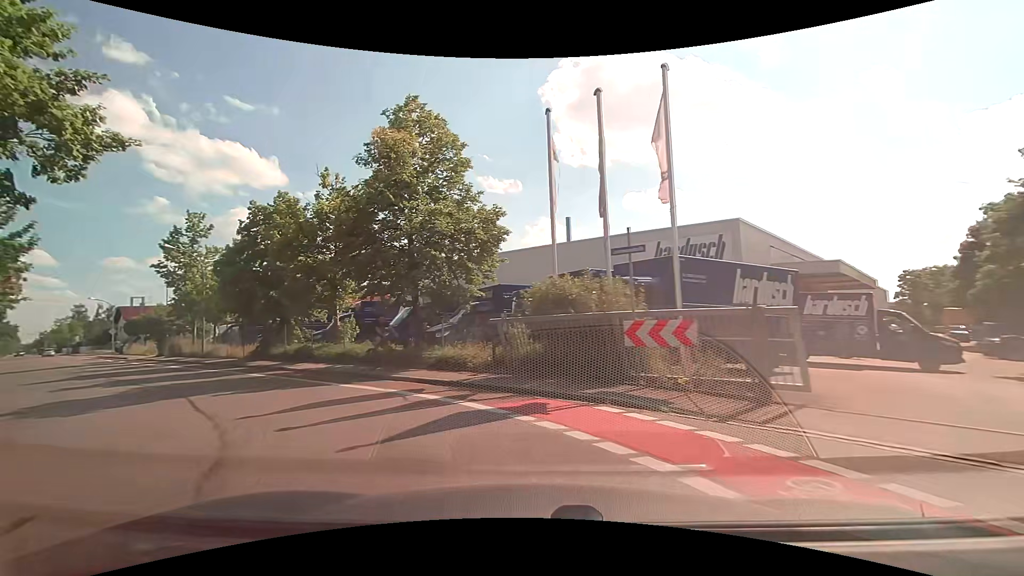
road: tertiary_link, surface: asphalt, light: Day
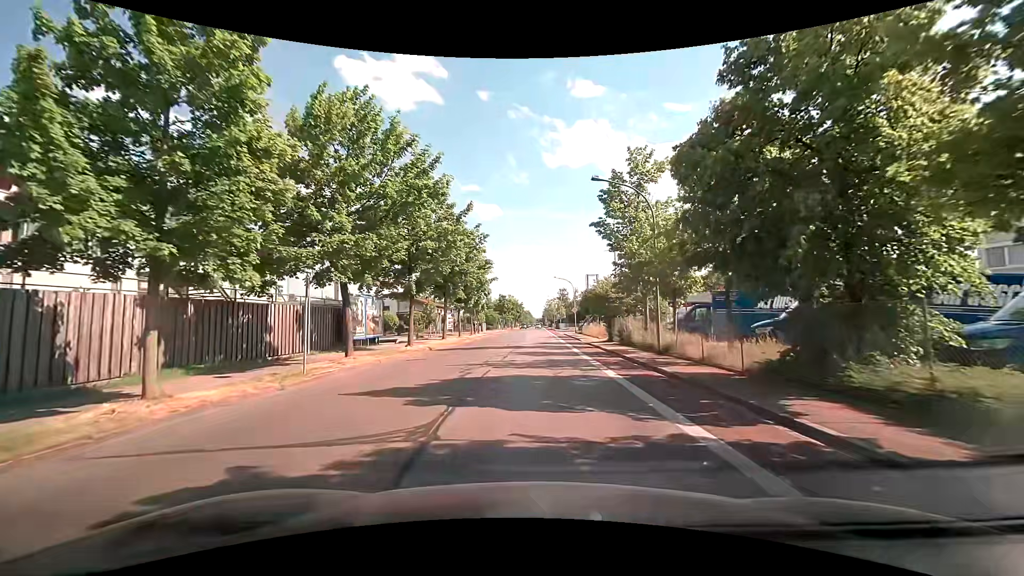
(-8.7, +15.0) m; -49°
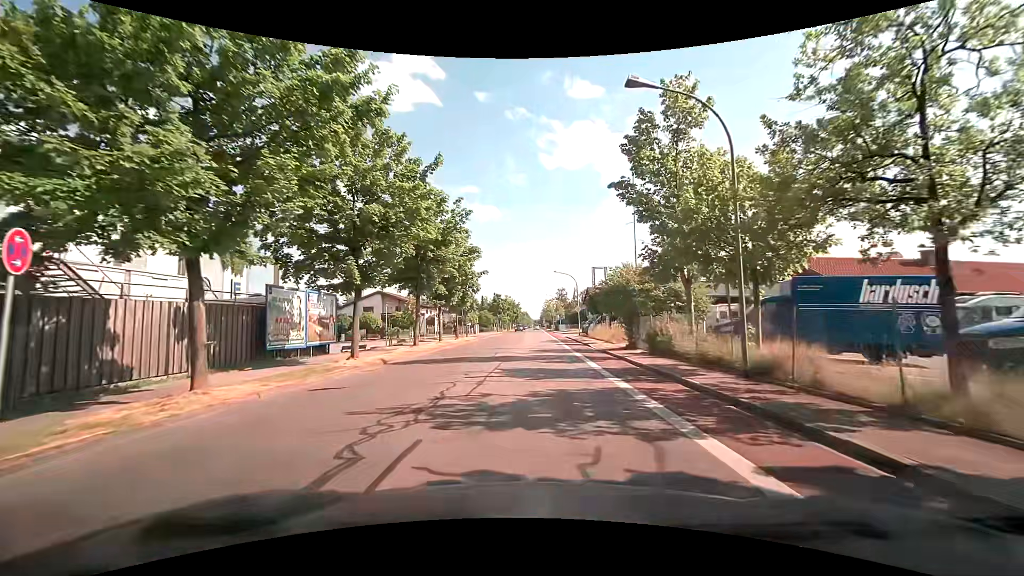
(0.0, +8.6) m; 0°
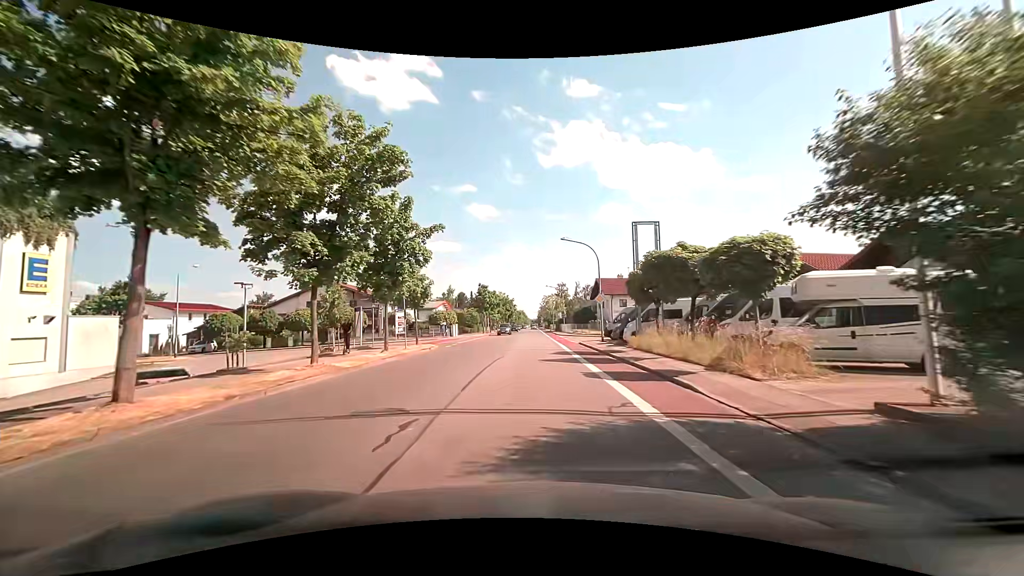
(+0.1, +21.4) m; +1°
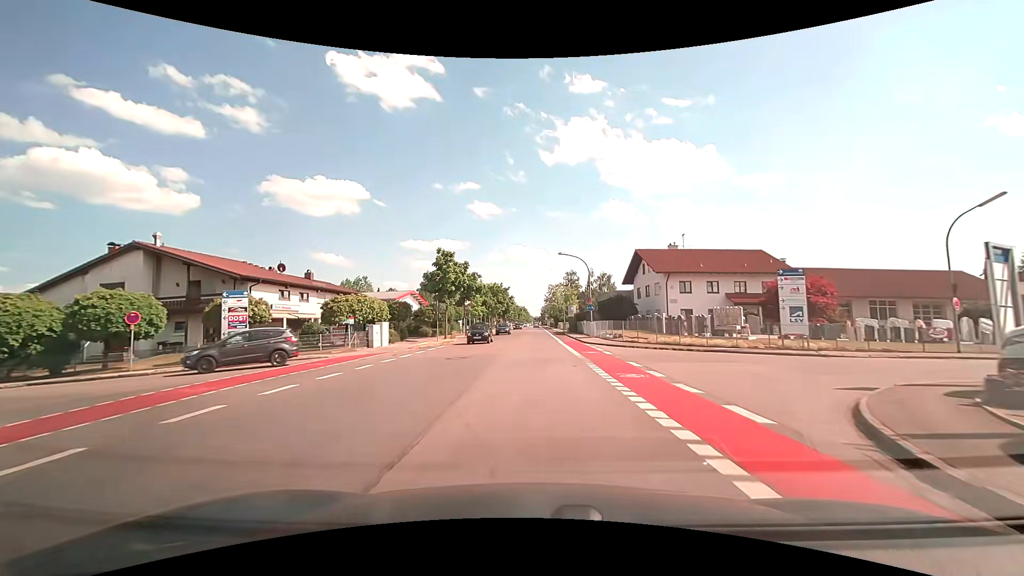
(-0.3, +33.6) m; -1°
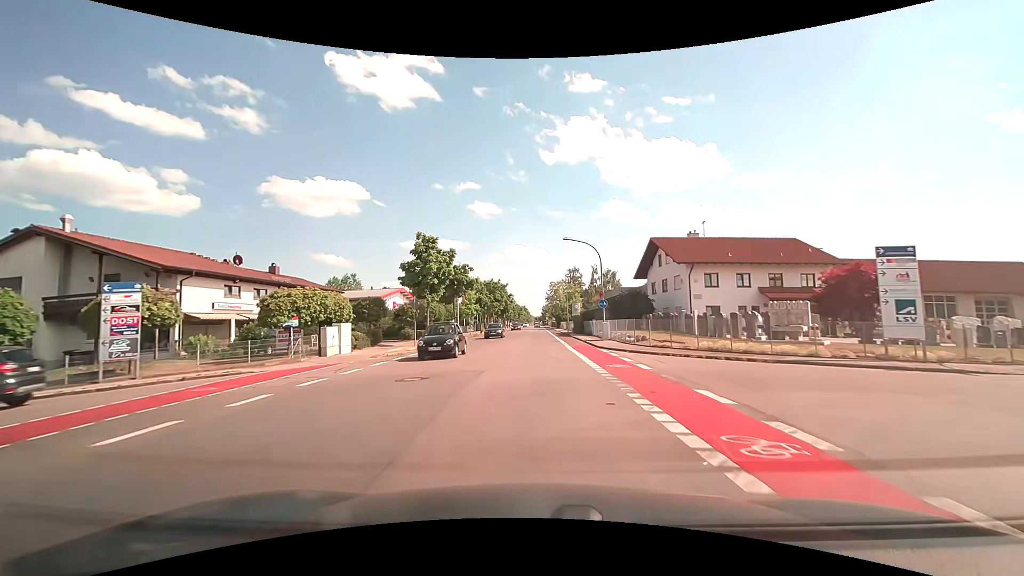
(0.0, +7.3) m; 0°
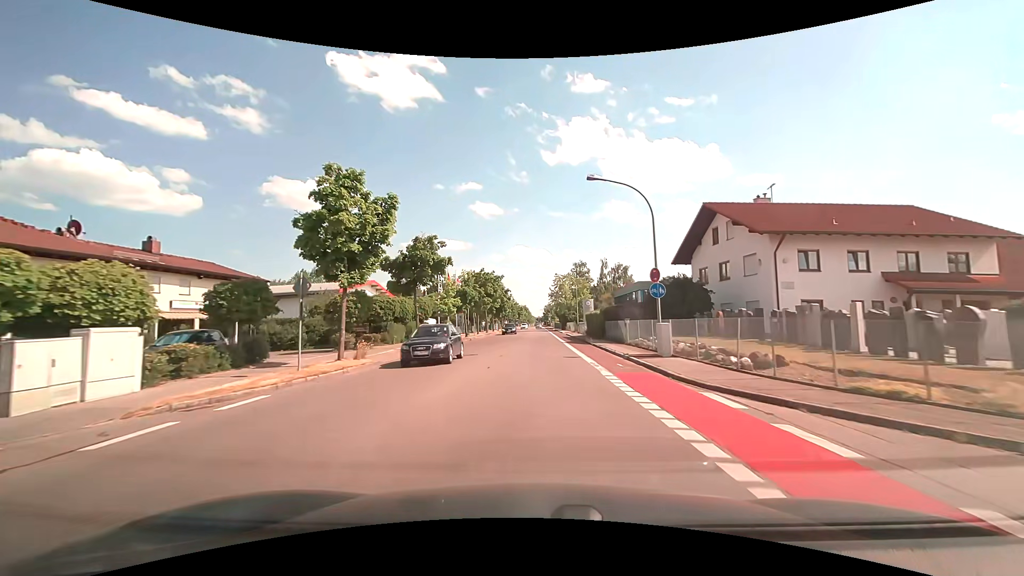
(-0.1, +15.2) m; 0°
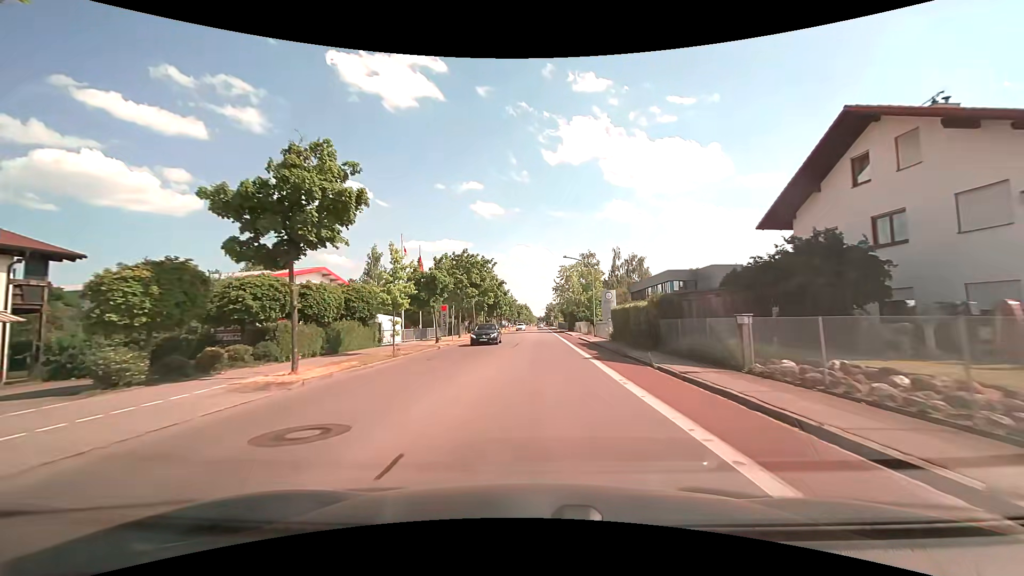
(0.0, +15.7) m; 0°
(0, +10) (0, +20) (0, +30) (0, +40) (0, +50) (+1, +60) (+1, +70) (+1, +80) (+1, +90) (+1, +100) m
